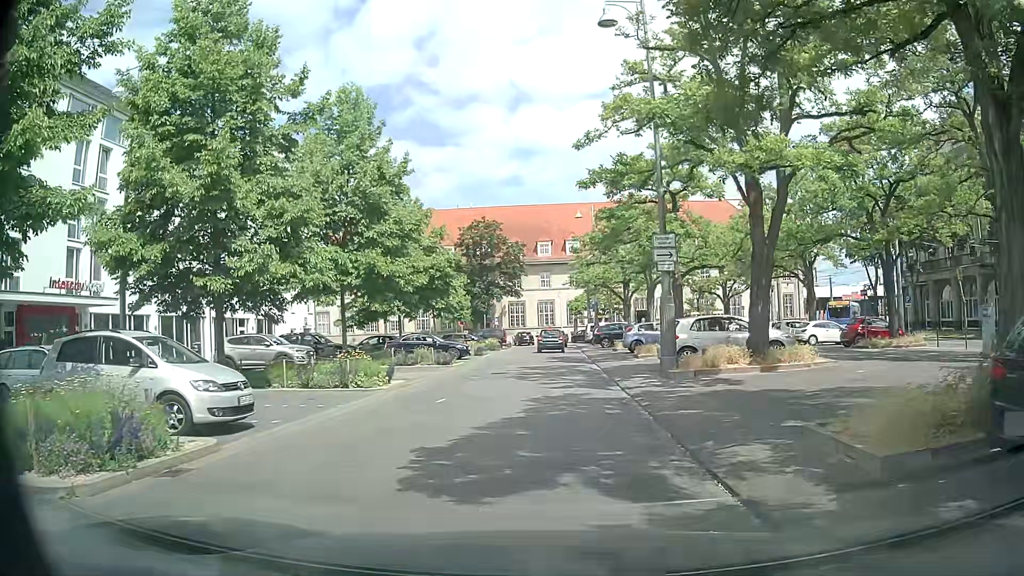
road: service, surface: asphalt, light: Day
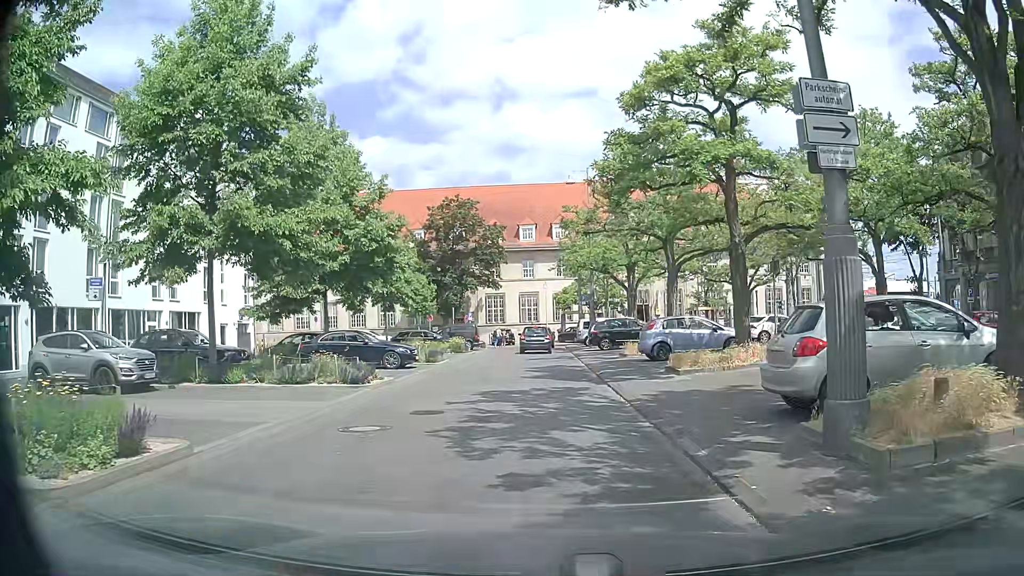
(+0.2, +11.2) m; 0°
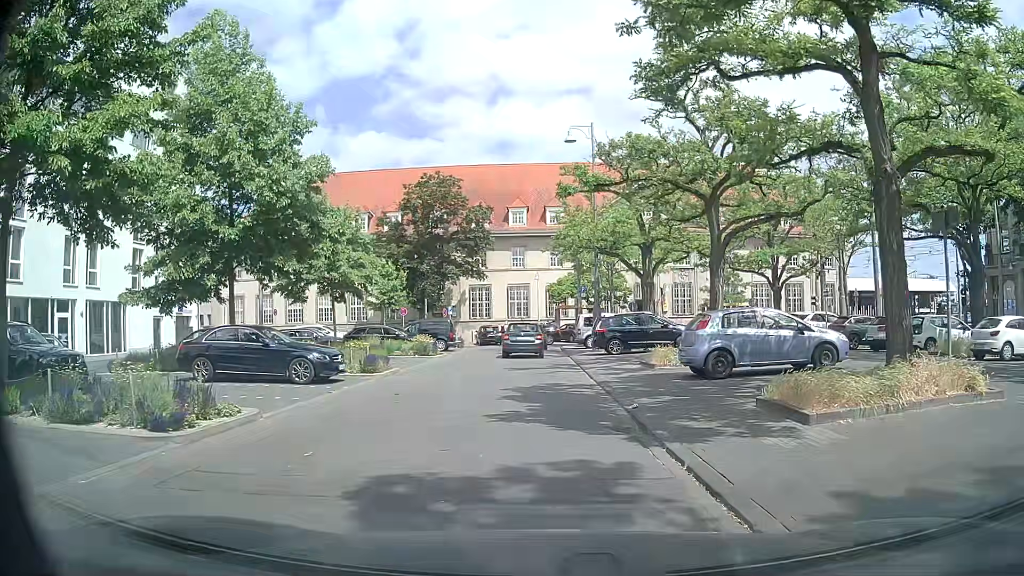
(+0.3, +8.6) m; +2°
